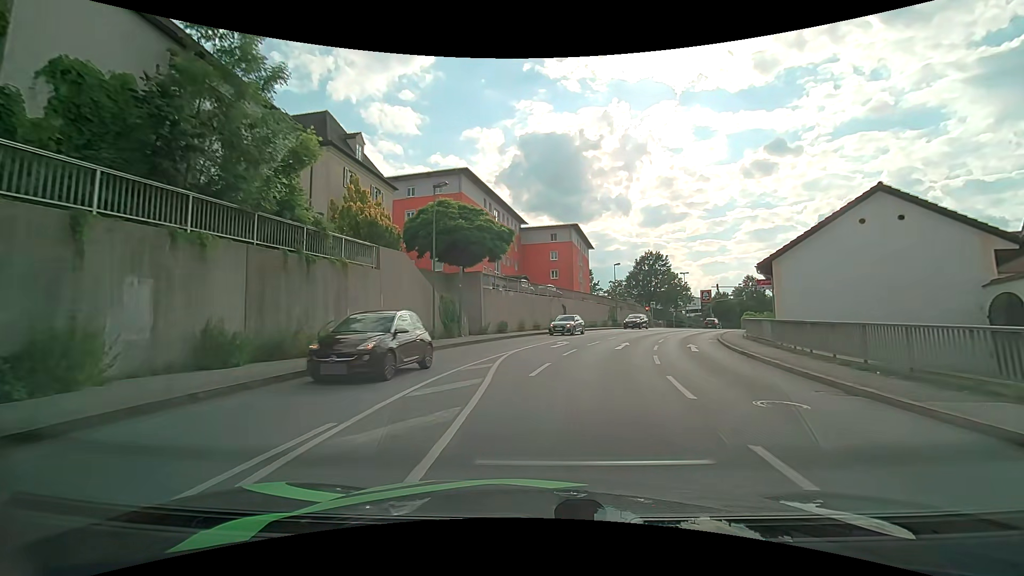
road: tertiary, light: Day
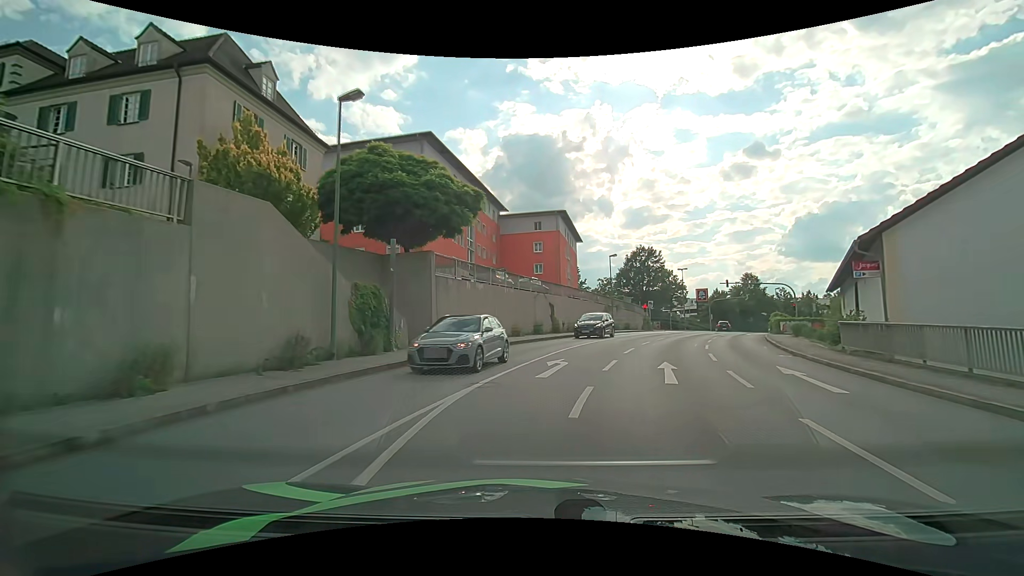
(0.0, +10.4) m; +2°
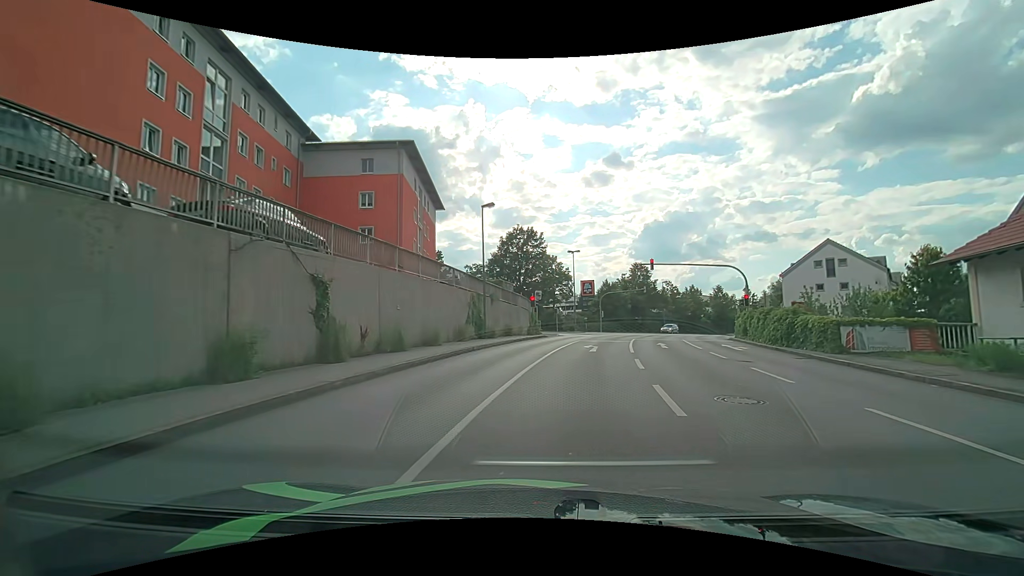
(+2.4, +23.7) m; +14°
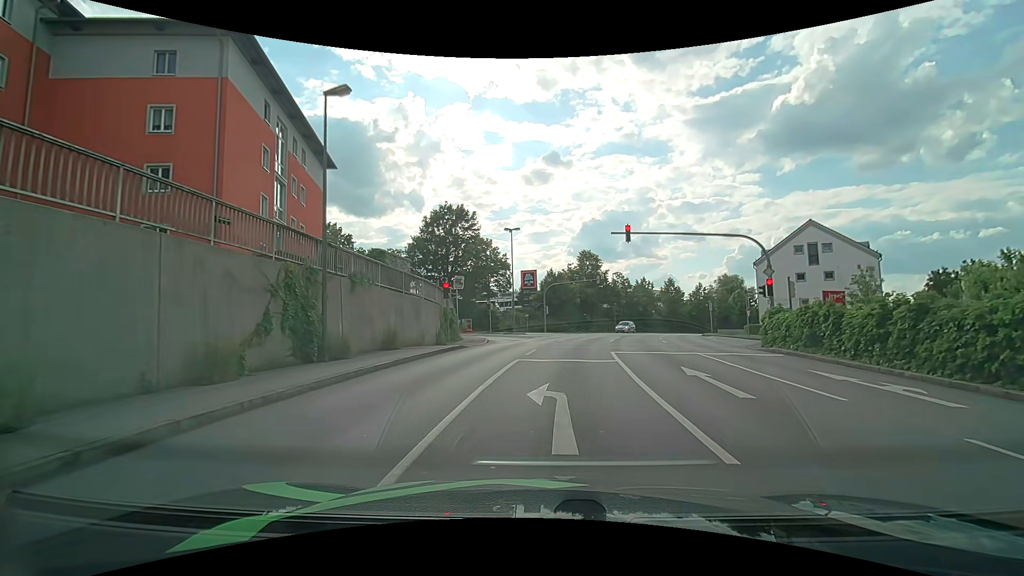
(+1.0, +14.3) m; +8°
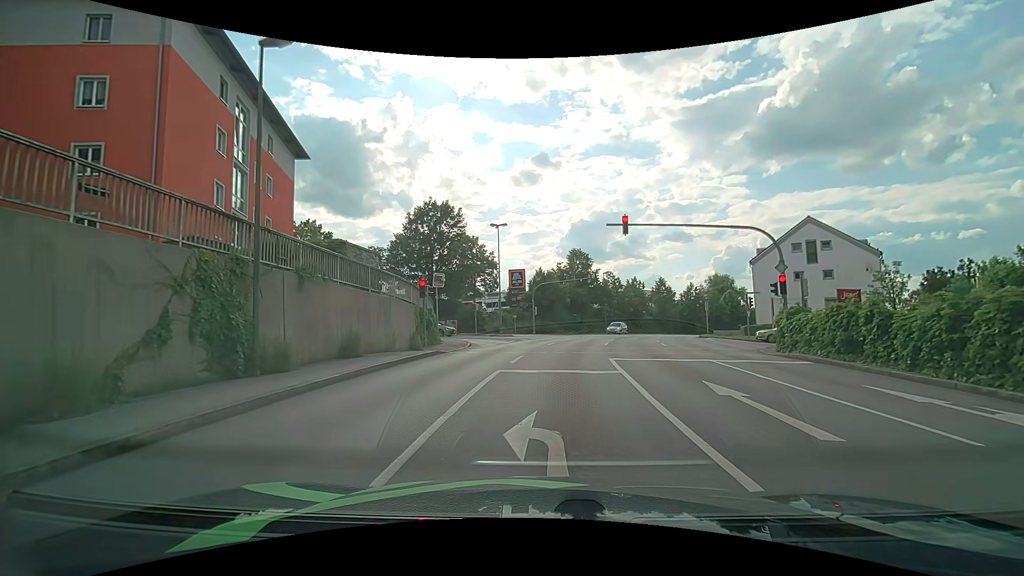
(0.0, +2.7) m; +1°
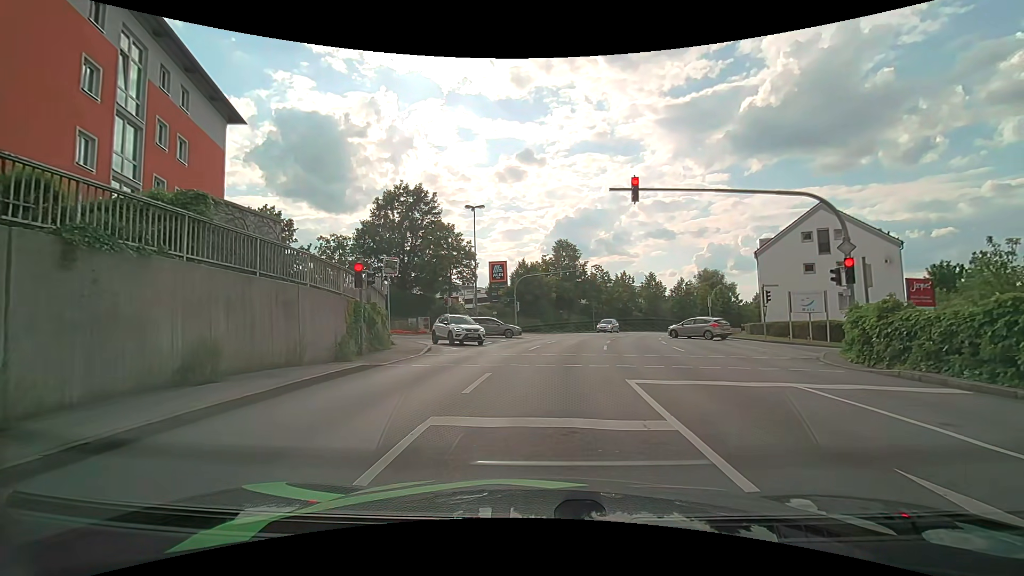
(0.0, +6.0) m; +1°
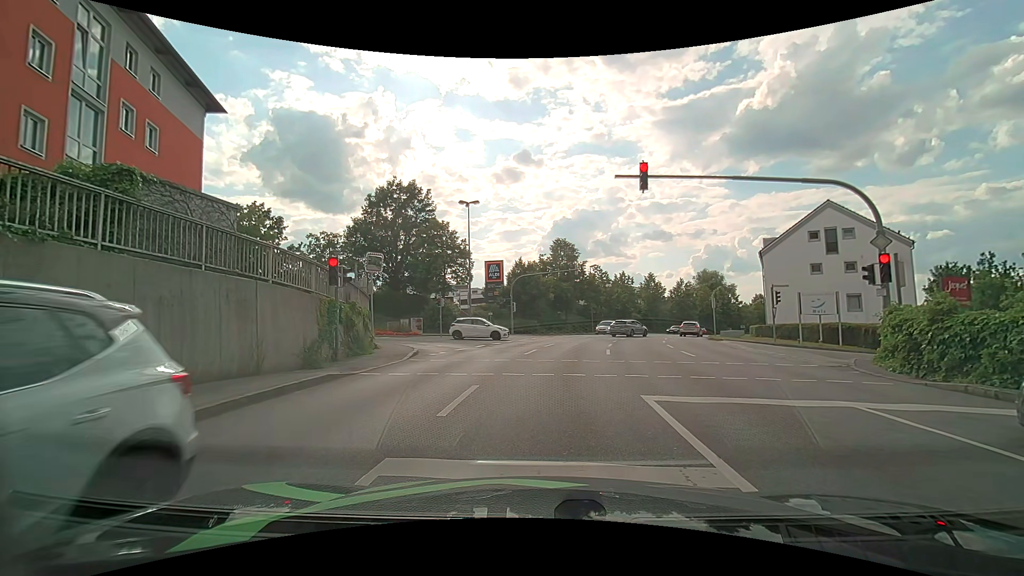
(0.0, +1.8) m; +1°
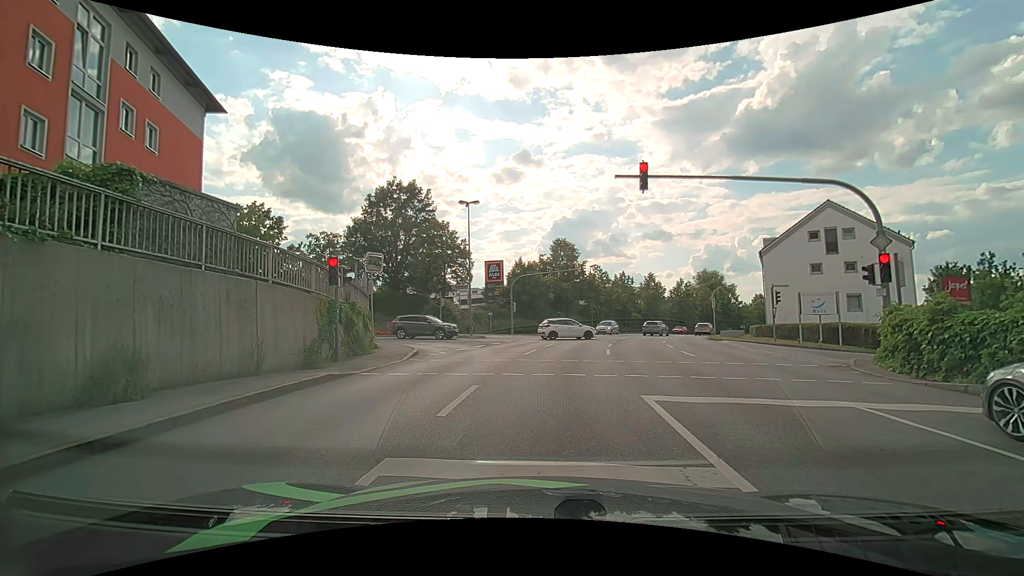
(0.0, 0.0) m; 0°
(0, +10) (+1, +20) (+2, +30) (+2, +40) (-5, +45) (-15, +46) (-25, +46) (-35, +47) (-45, +47) (-55, +48) m
